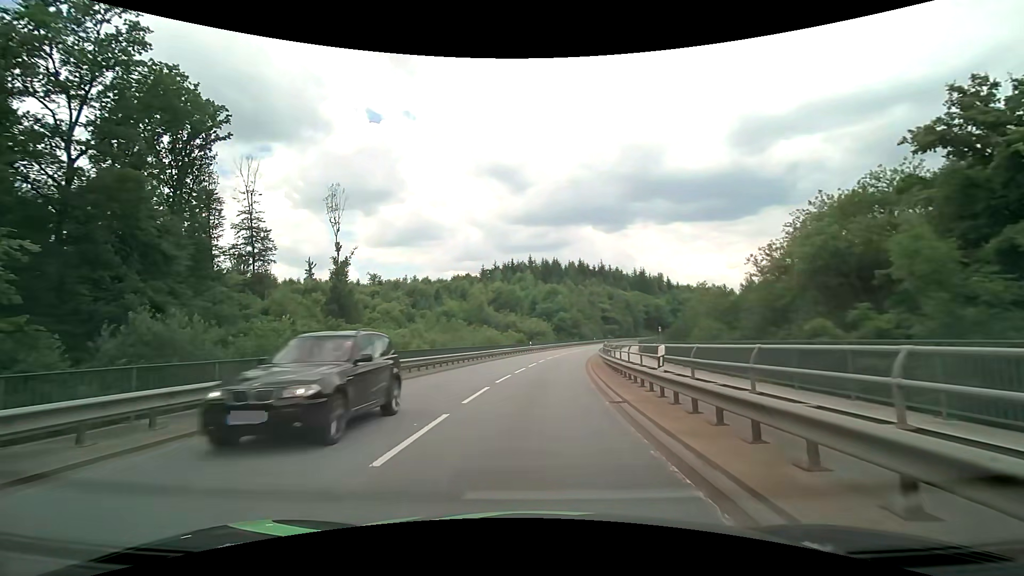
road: secondary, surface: asphalt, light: Day
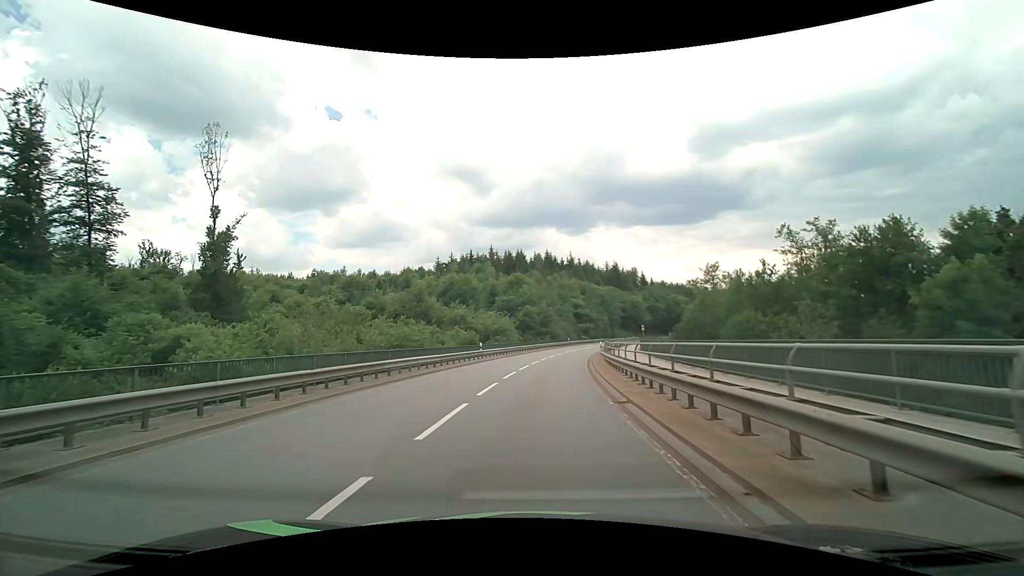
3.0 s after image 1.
(+0.8, +22.6) m; +4°
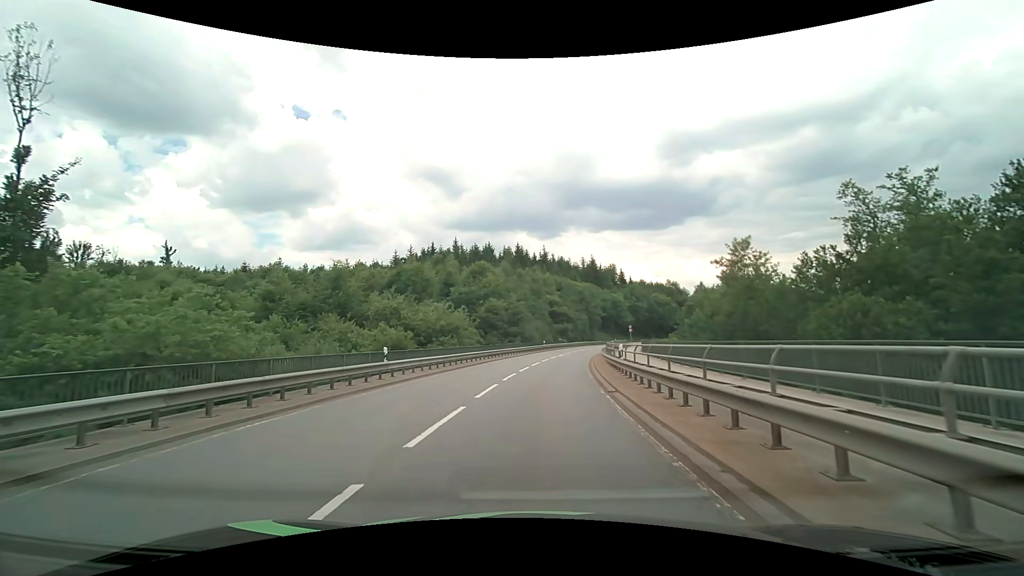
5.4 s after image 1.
(+0.5, +18.2) m; +3°
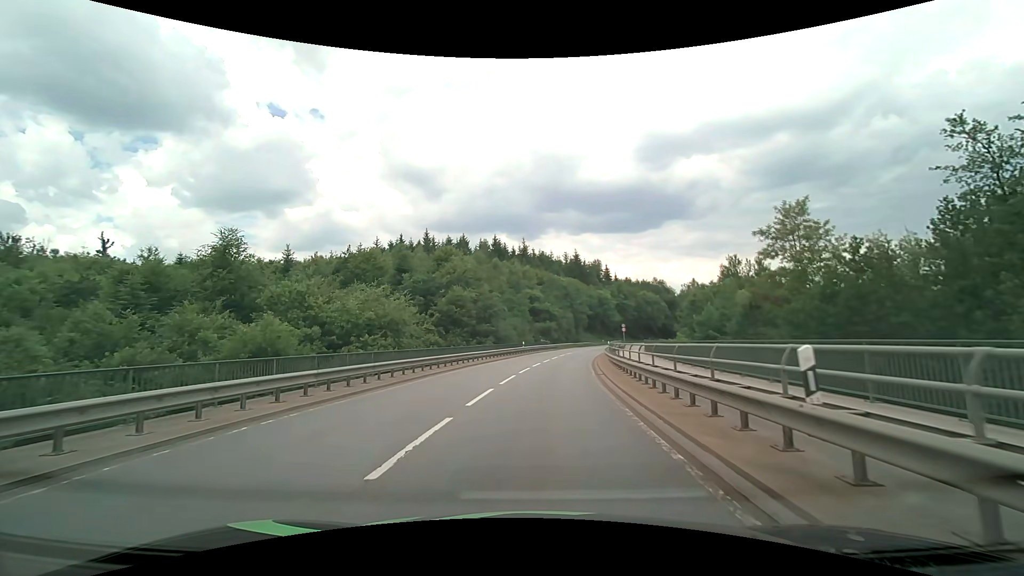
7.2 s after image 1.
(+0.3, +13.6) m; +3°
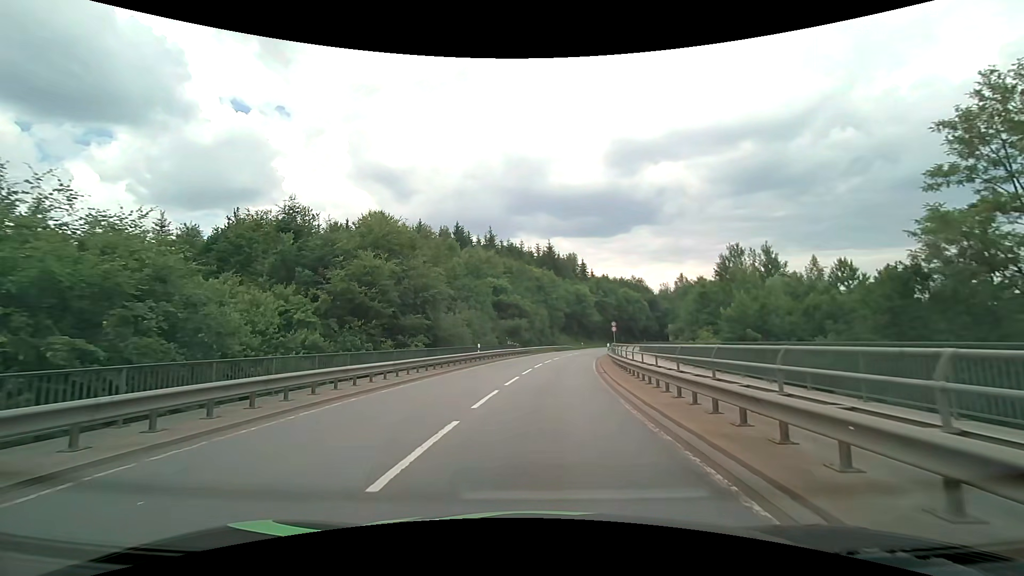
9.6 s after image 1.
(+0.5, +18.4) m; +3°
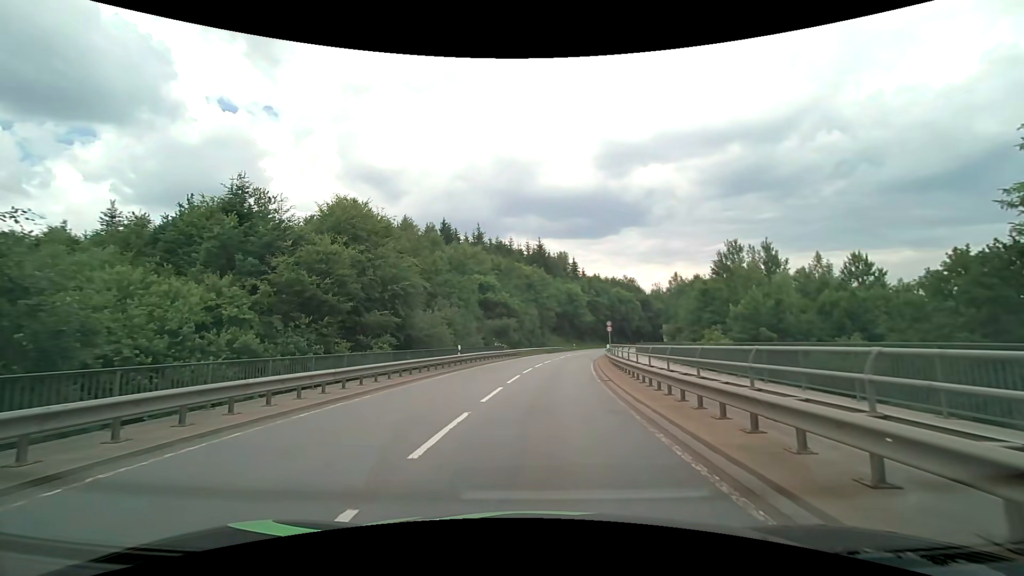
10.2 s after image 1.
(+0.1, +4.6) m; +1°
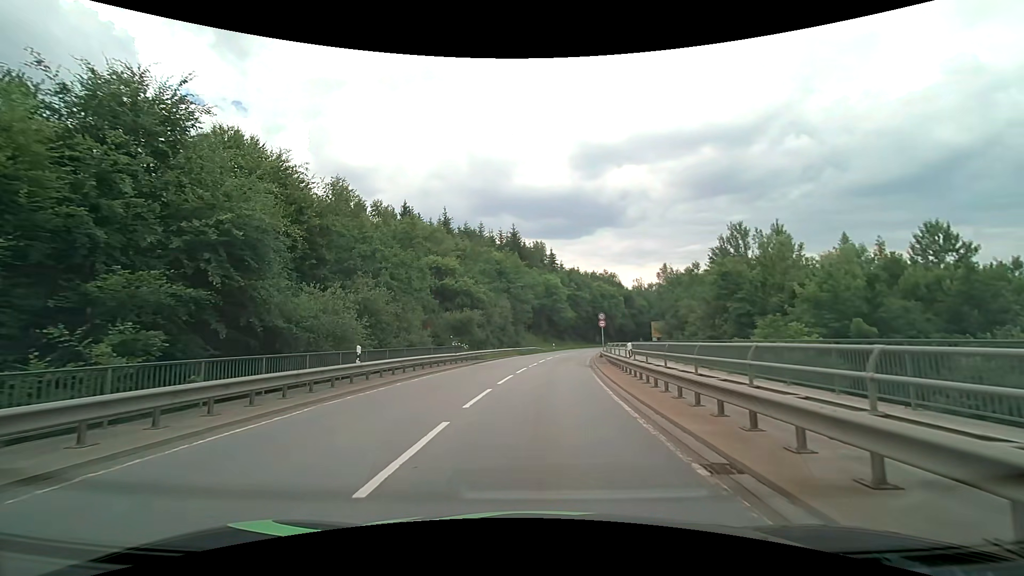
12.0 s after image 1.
(+0.4, +13.6) m; +3°
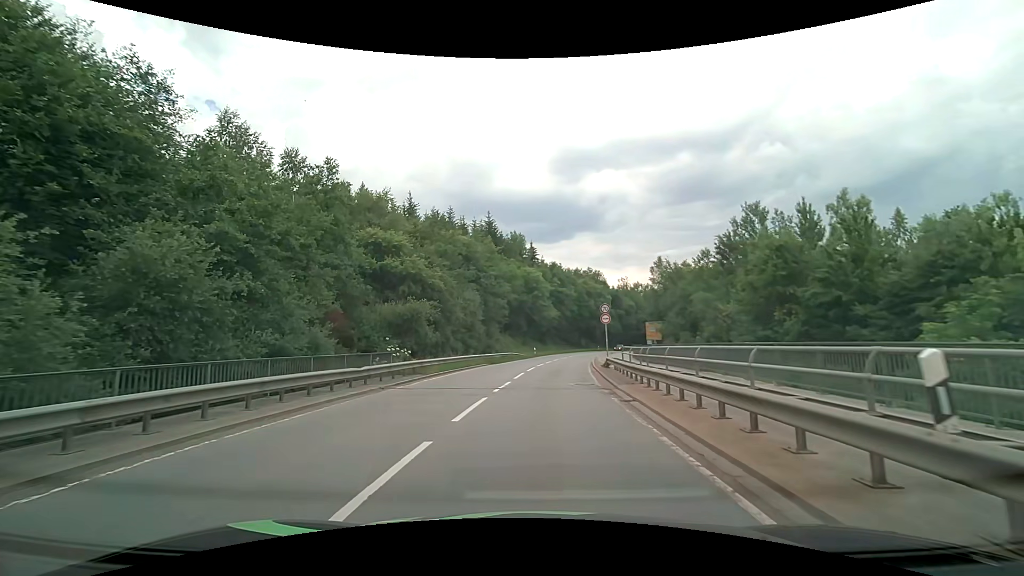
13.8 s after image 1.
(+0.2, +13.4) m; +2°
(0, +10) (+1, +20) (+2, +30) (+3, +40) (+4, +50) (+6, +60) (+8, +69) (+11, +79) (+14, +89) (+17, +98) m
